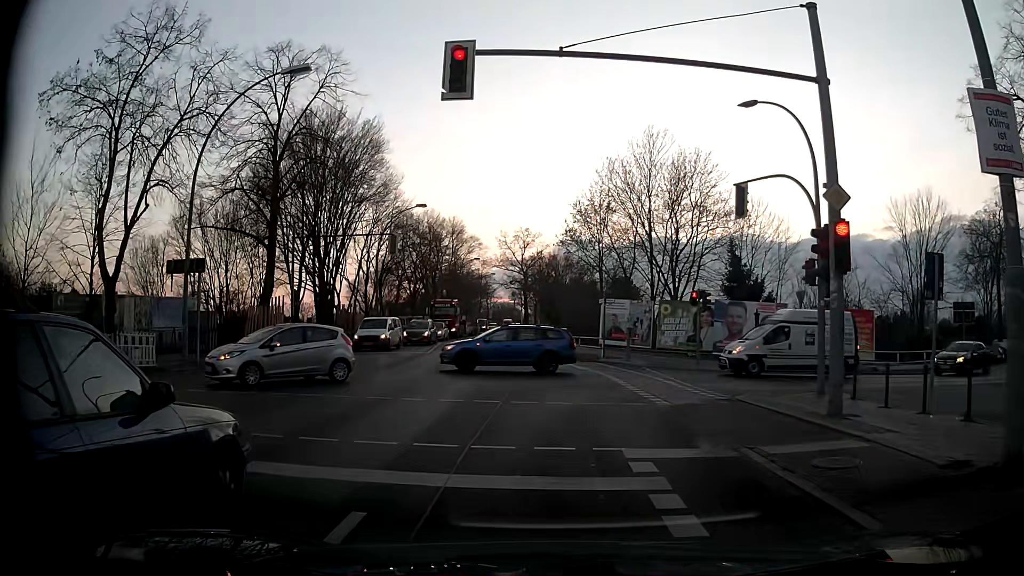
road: secondary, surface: asphalt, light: Day
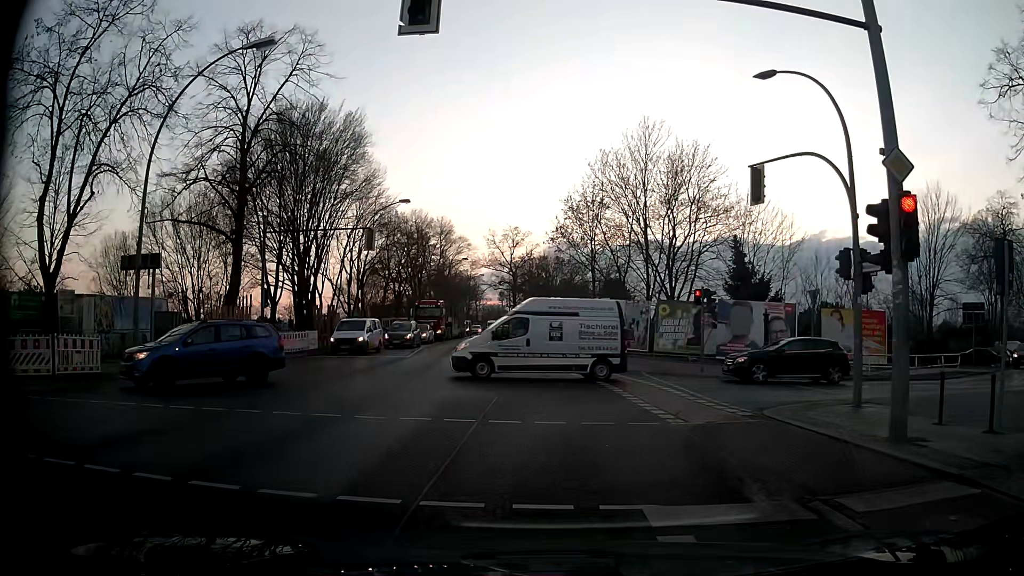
(0.0, +2.5) m; -1°
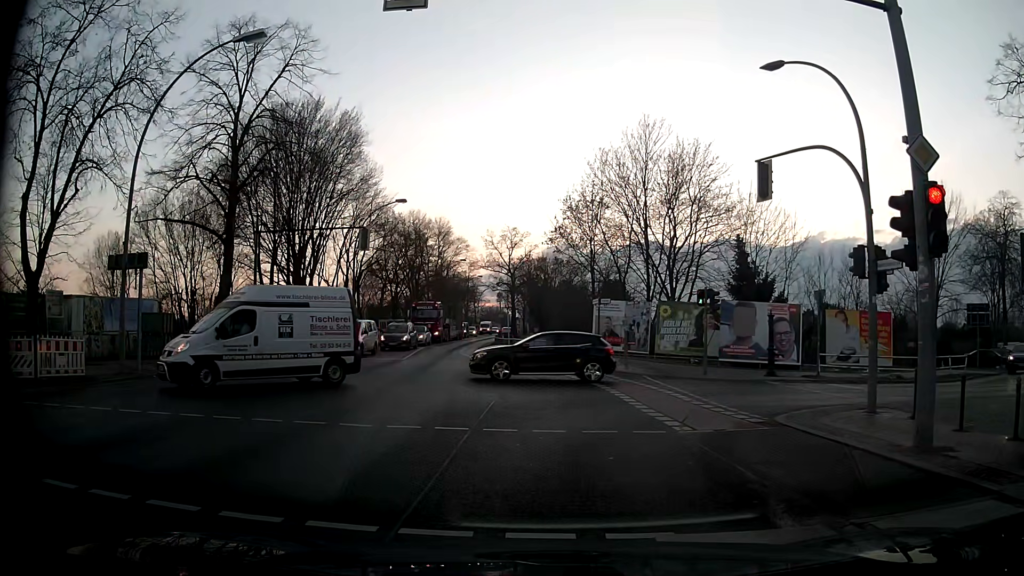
(0.0, +0.7) m; 0°
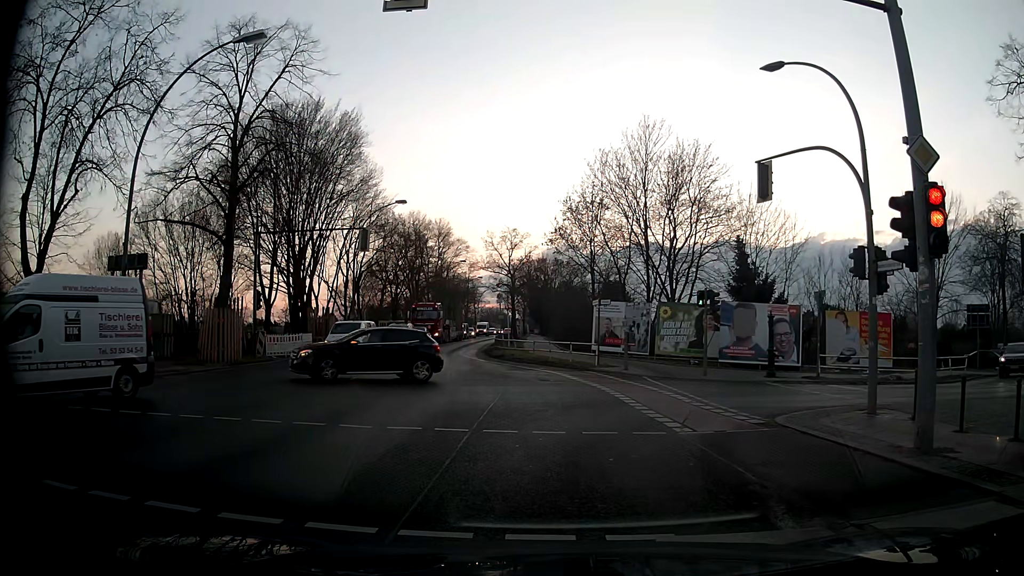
(0.0, 0.0) m; 0°
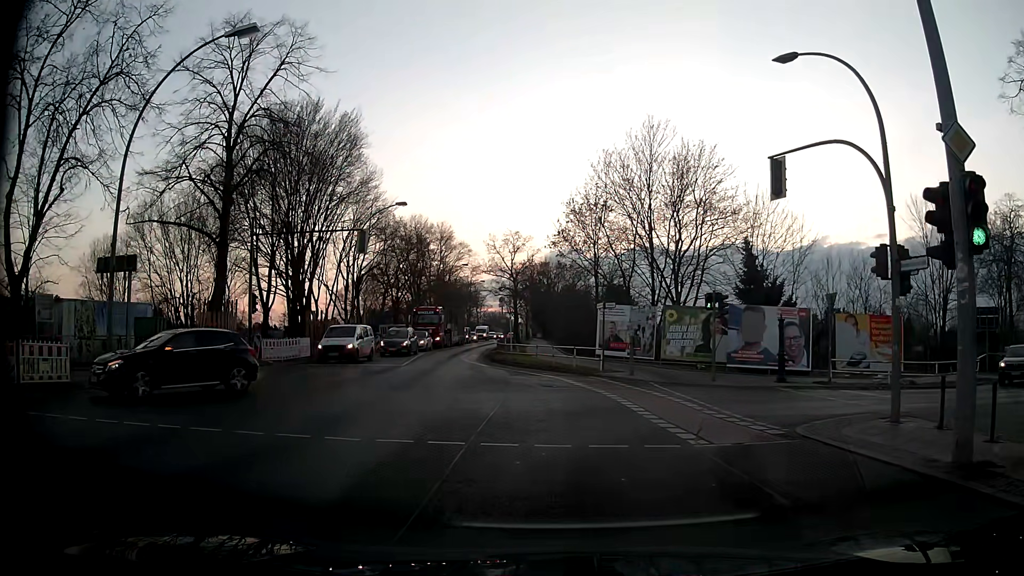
(0.0, +0.9) m; +2°
